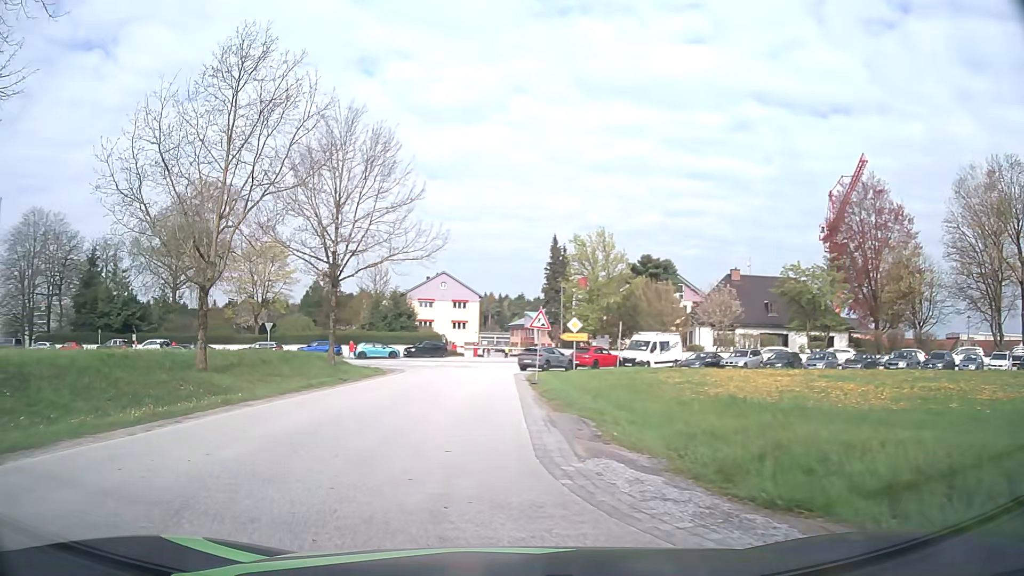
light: Day
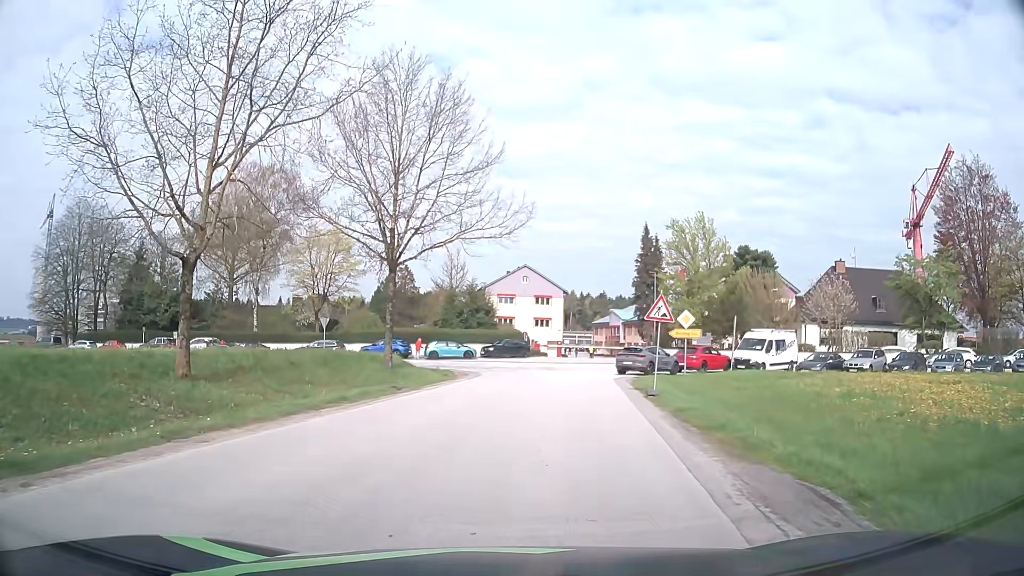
(-0.6, +6.8) m; -7°
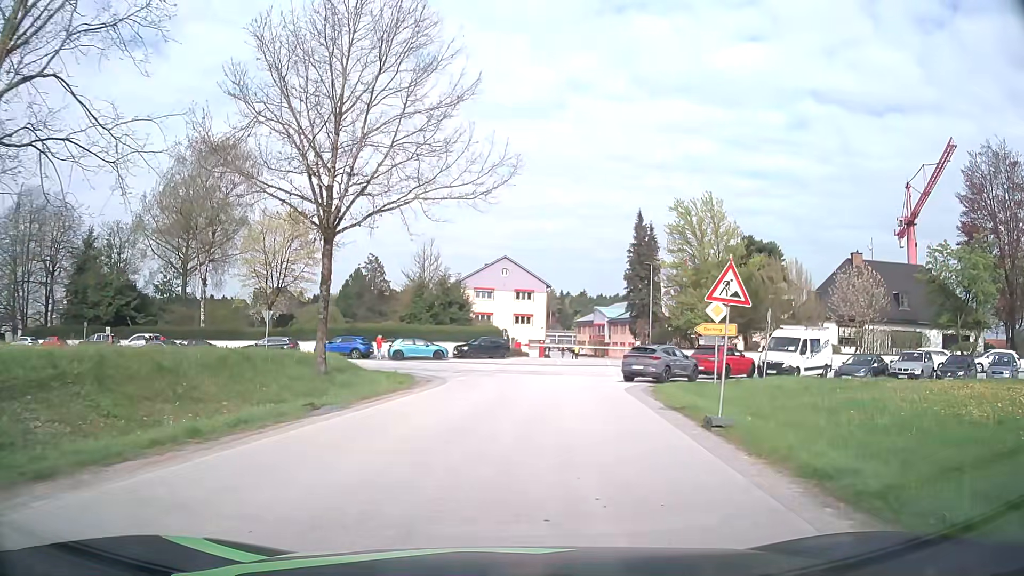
(0.0, +7.6) m; +1°
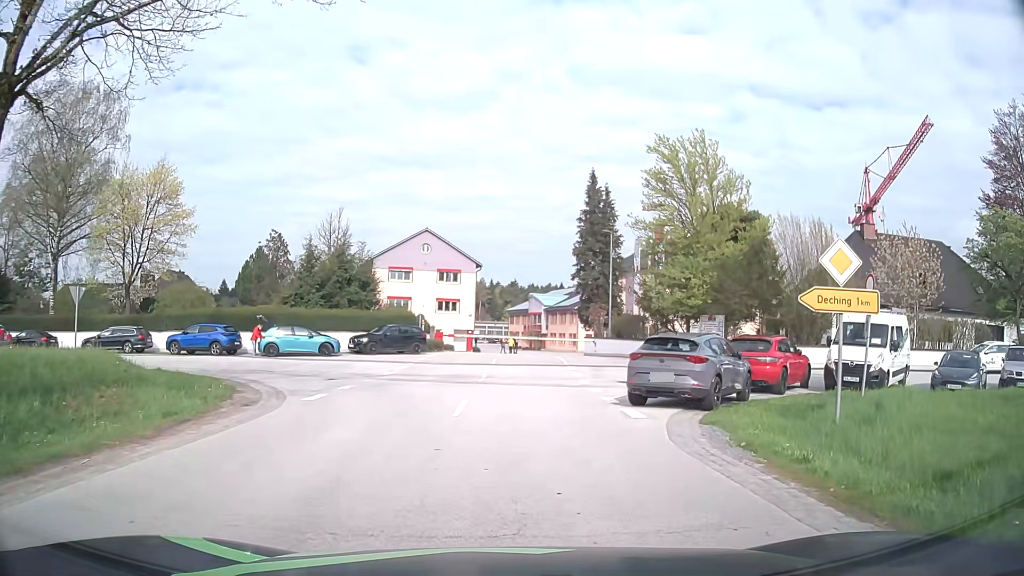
(+0.6, +13.0) m; +7°
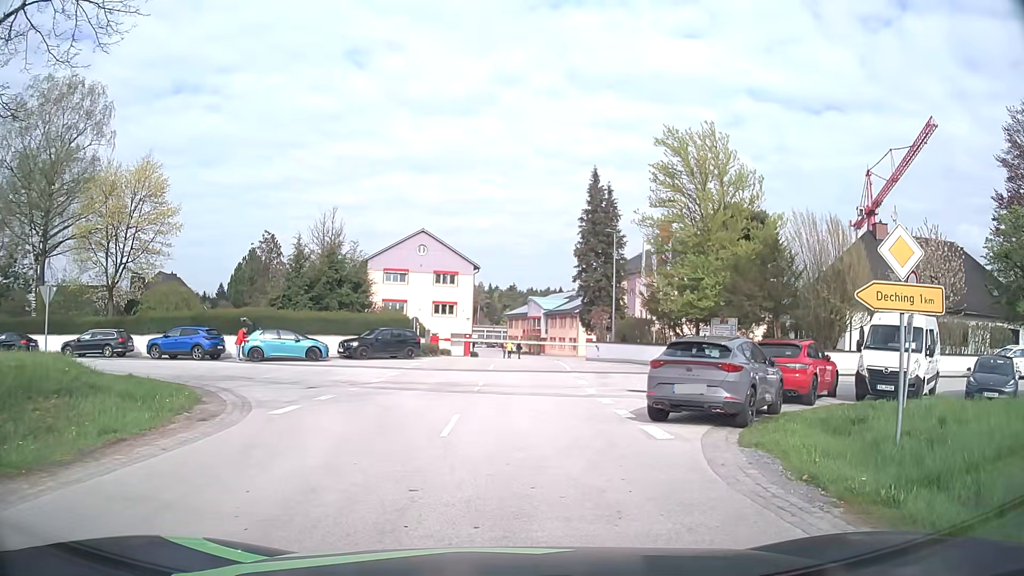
(0.0, +2.0) m; -1°
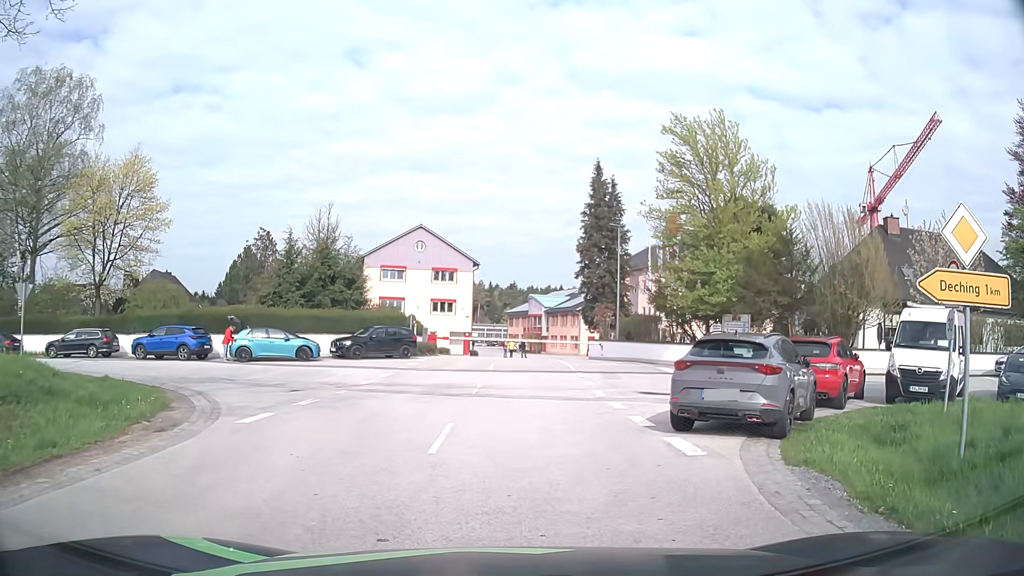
(0.0, +1.5) m; -2°
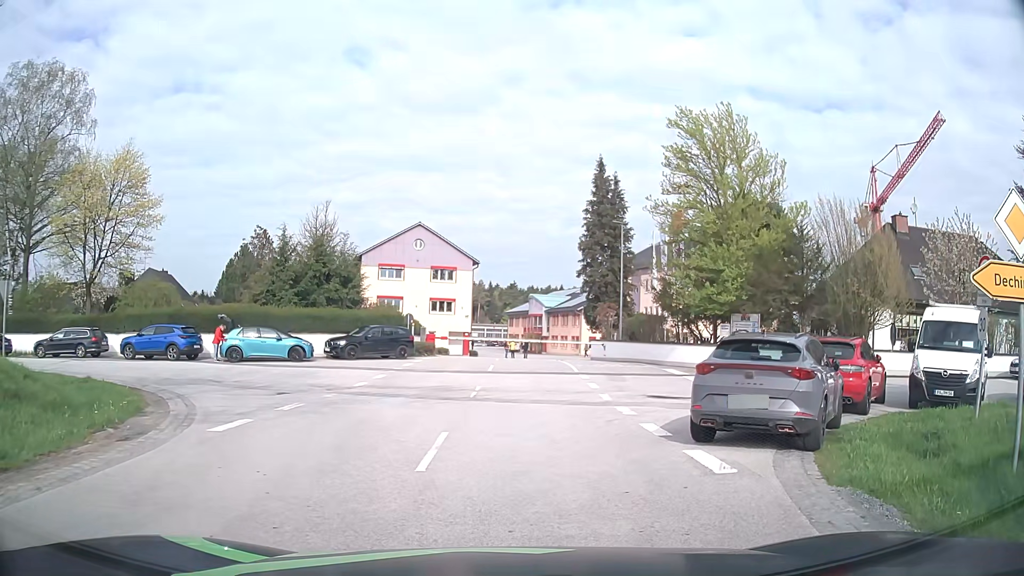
(0.0, +1.1) m; +1°
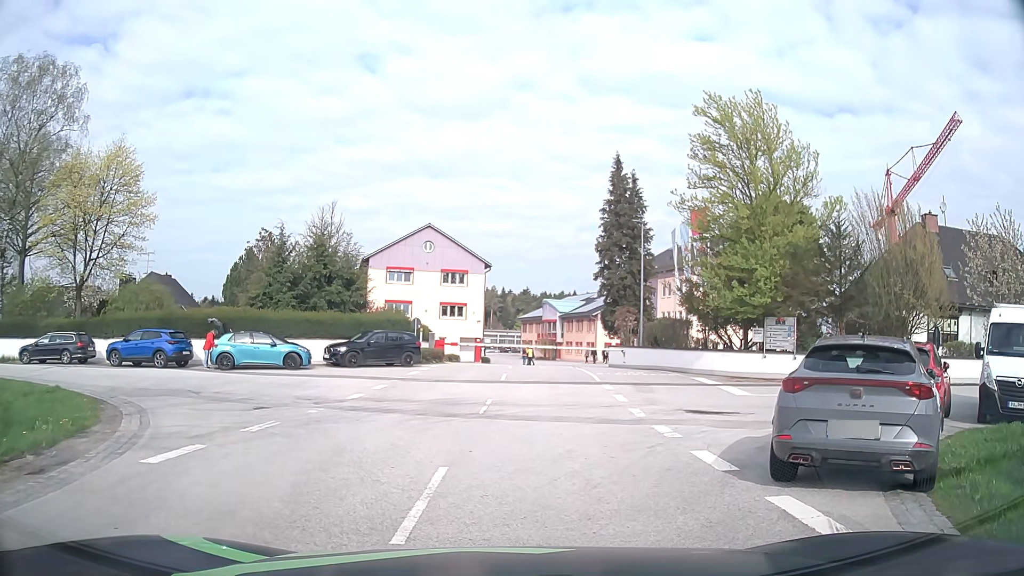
(0.0, +2.3) m; 0°
